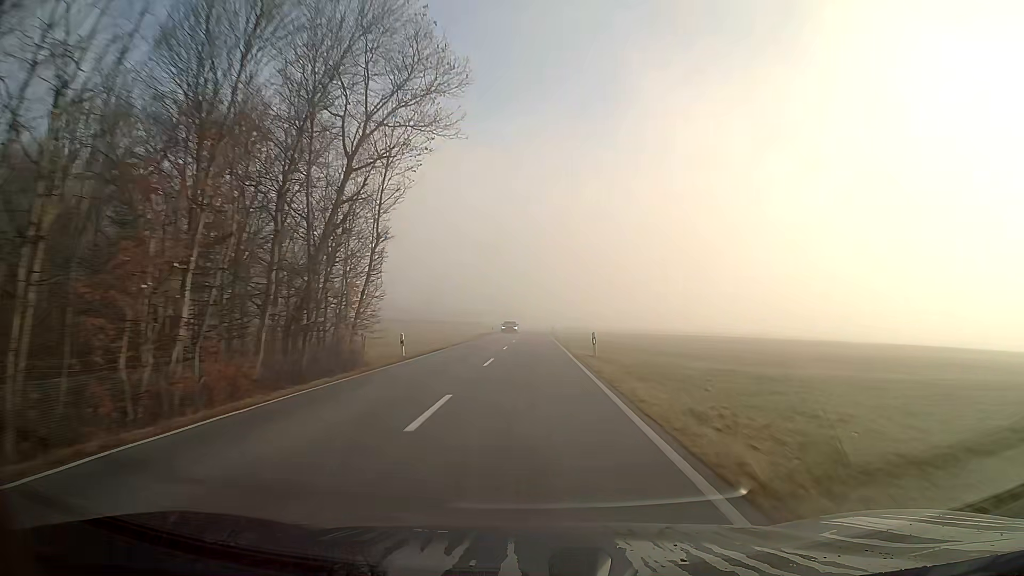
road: secondary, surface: asphalt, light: Day
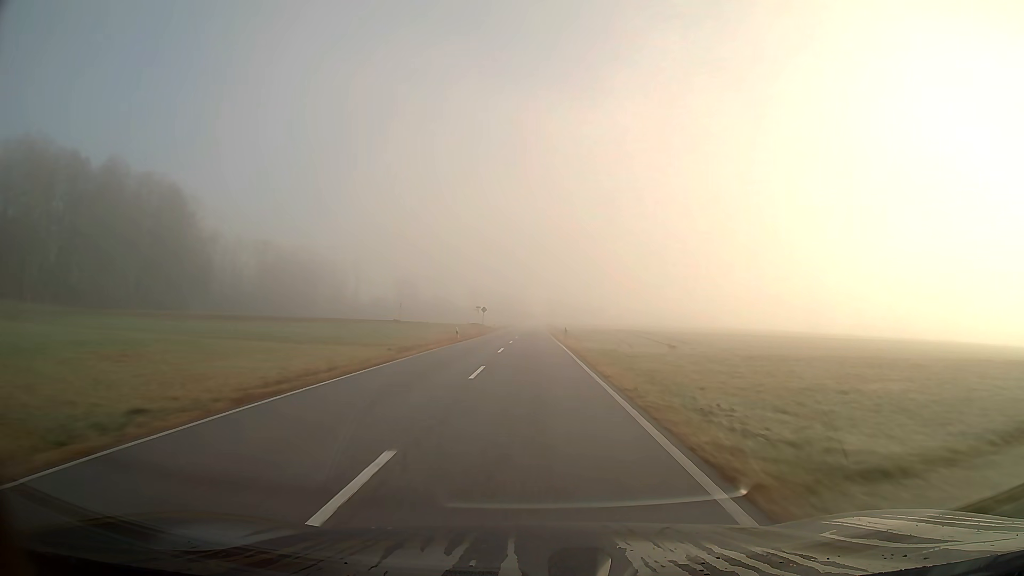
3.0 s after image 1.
(+0.1, +77.6) m; 0°
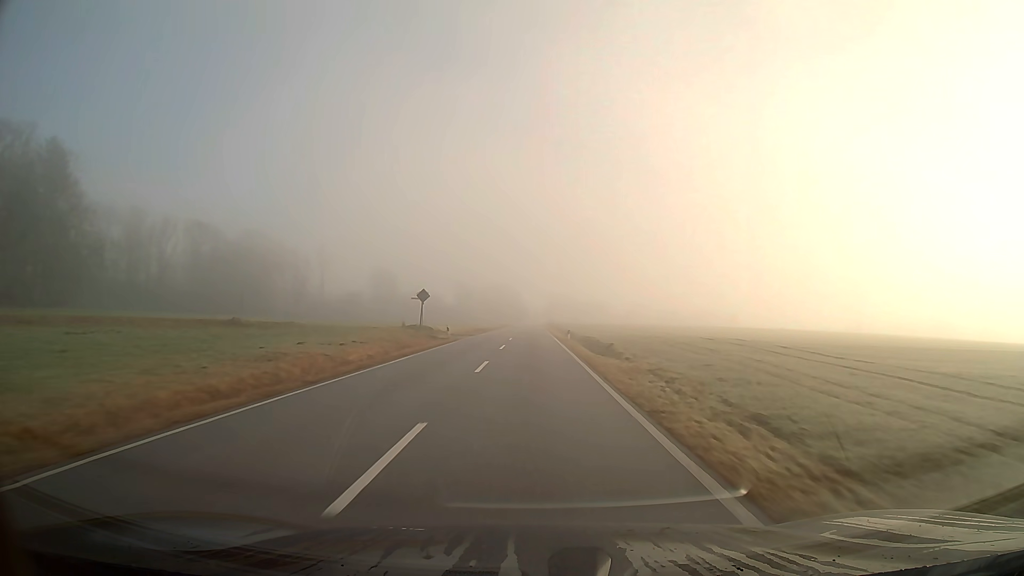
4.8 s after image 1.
(0.0, +46.6) m; 0°
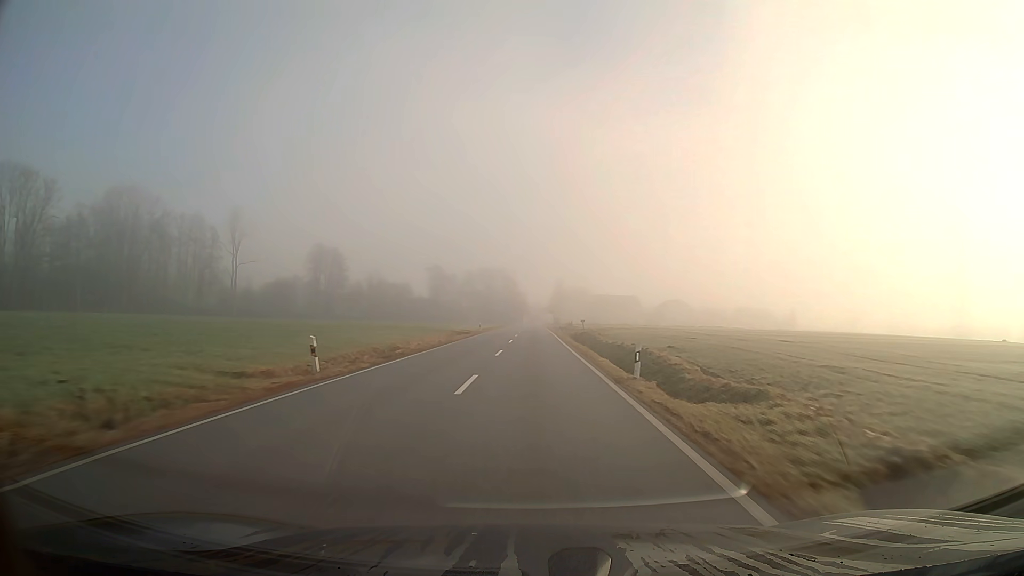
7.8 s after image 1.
(-0.1, +77.4) m; 0°
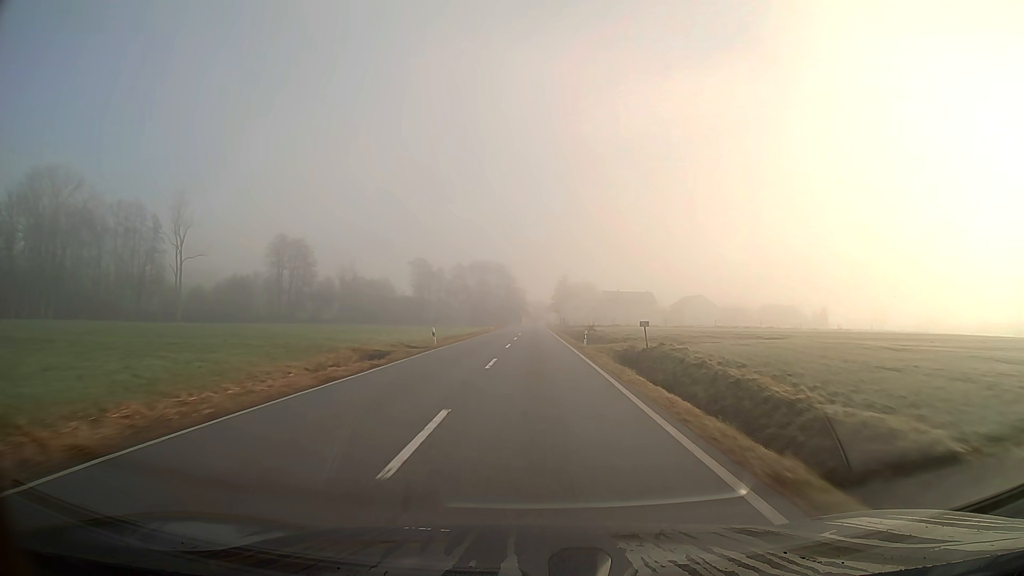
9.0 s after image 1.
(0.0, +29.9) m; 0°
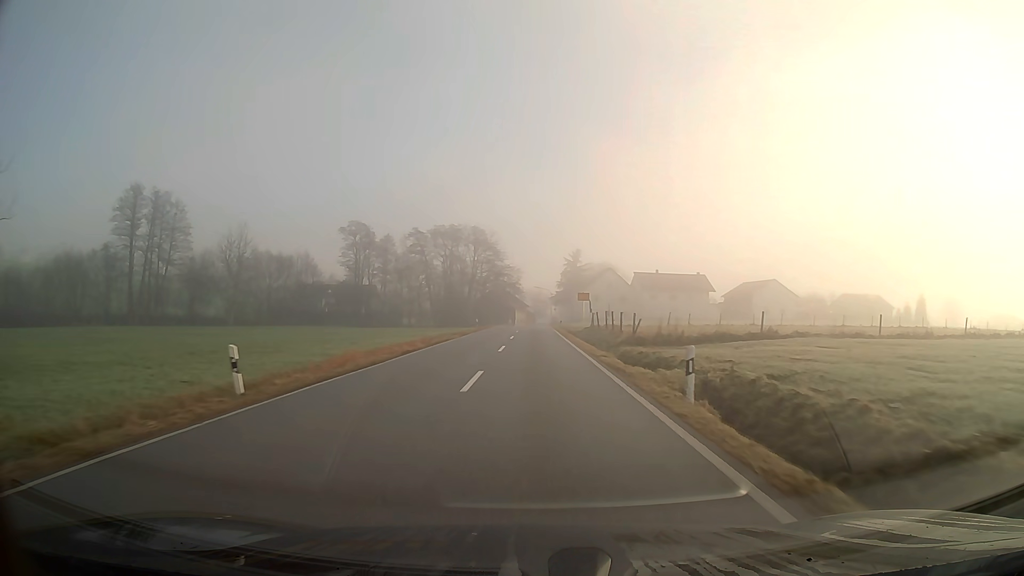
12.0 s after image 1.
(+0.1, +65.8) m; 0°
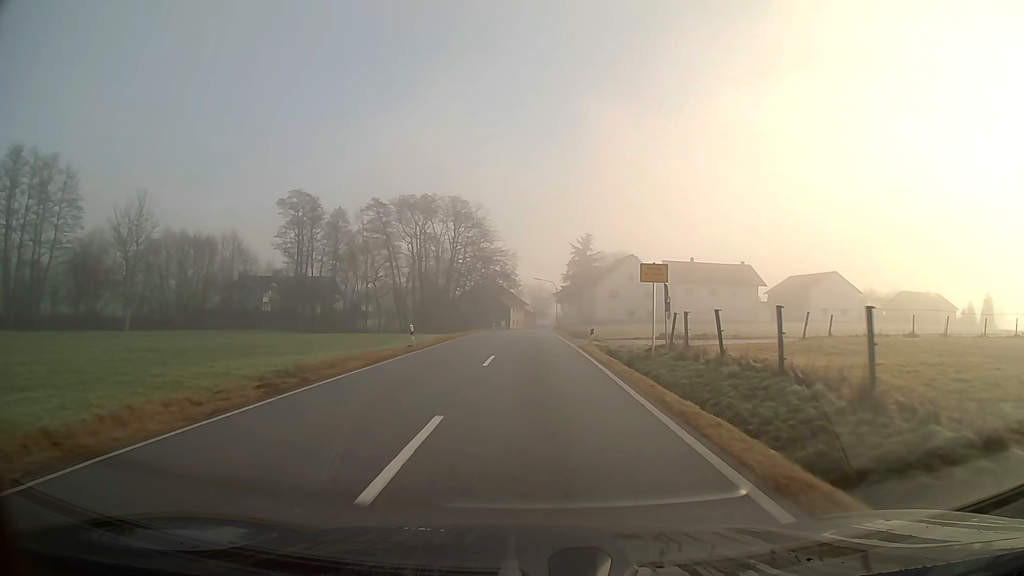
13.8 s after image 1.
(0.0, +30.5) m; 0°
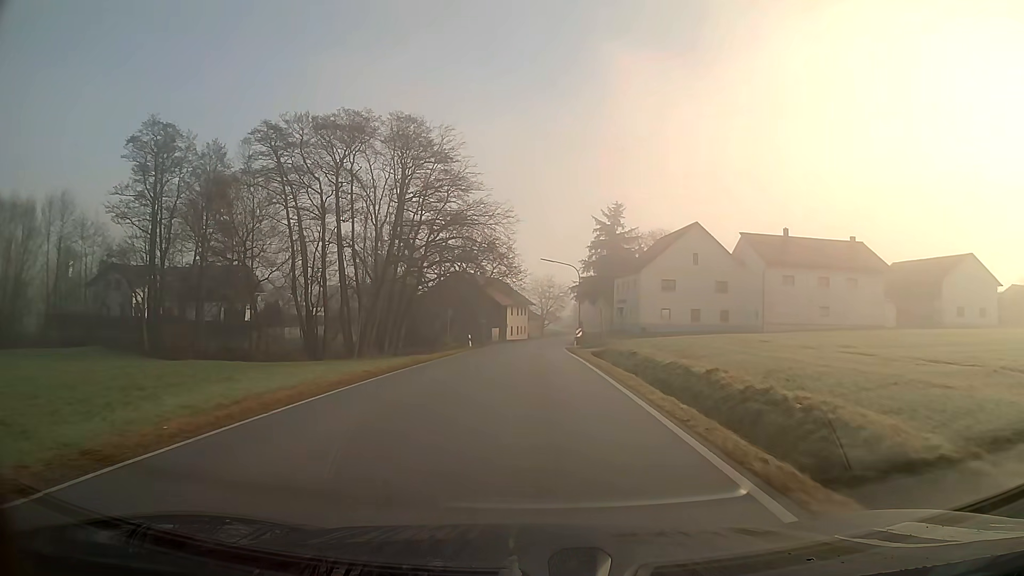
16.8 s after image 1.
(-0.1, +39.1) m; -1°
(0, +10) (0, +20) (0, +30) (0, +40) (+1, +50) (+1, +60) (+2, +70) (+3, +80) (+5, +90) (+7, +100) m
